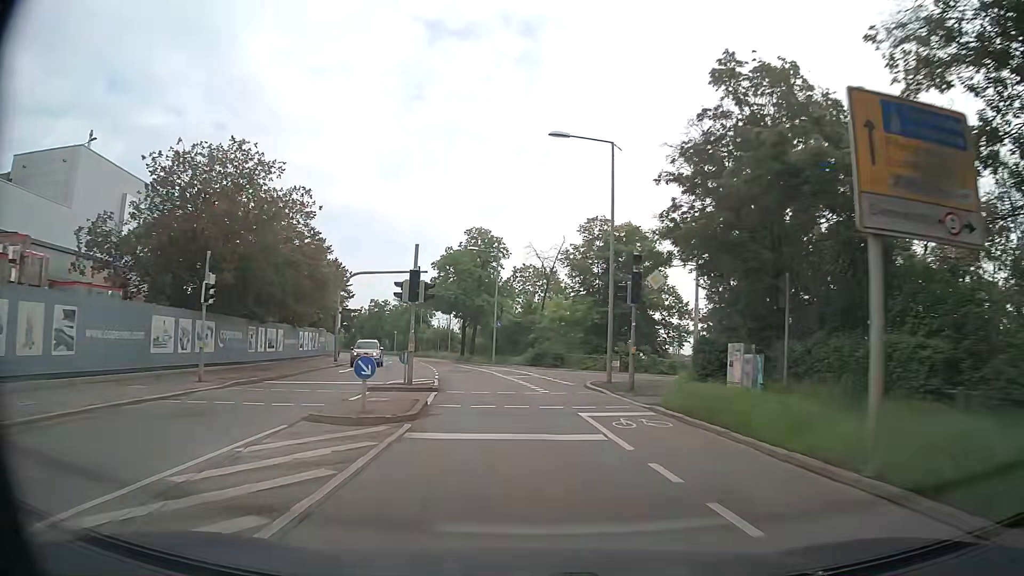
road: secondary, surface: asphalt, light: Day
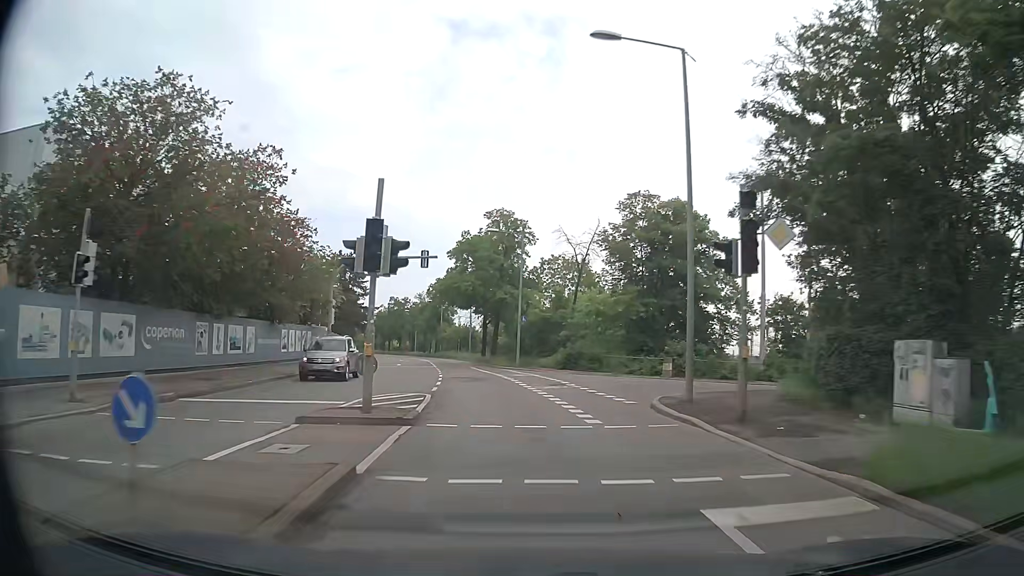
(-0.1, +7.8) m; -2°
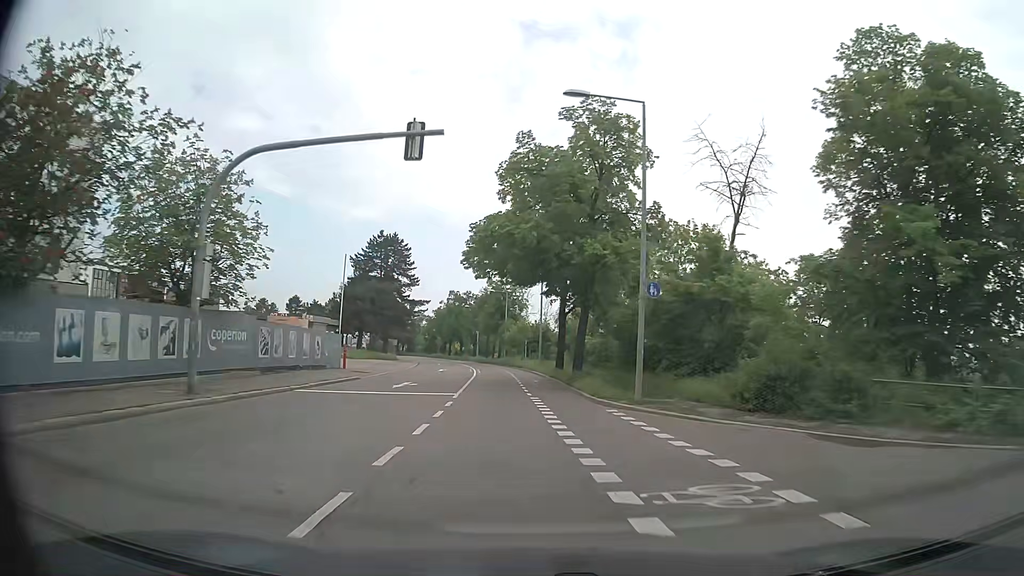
(-1.4, +23.5) m; -7°
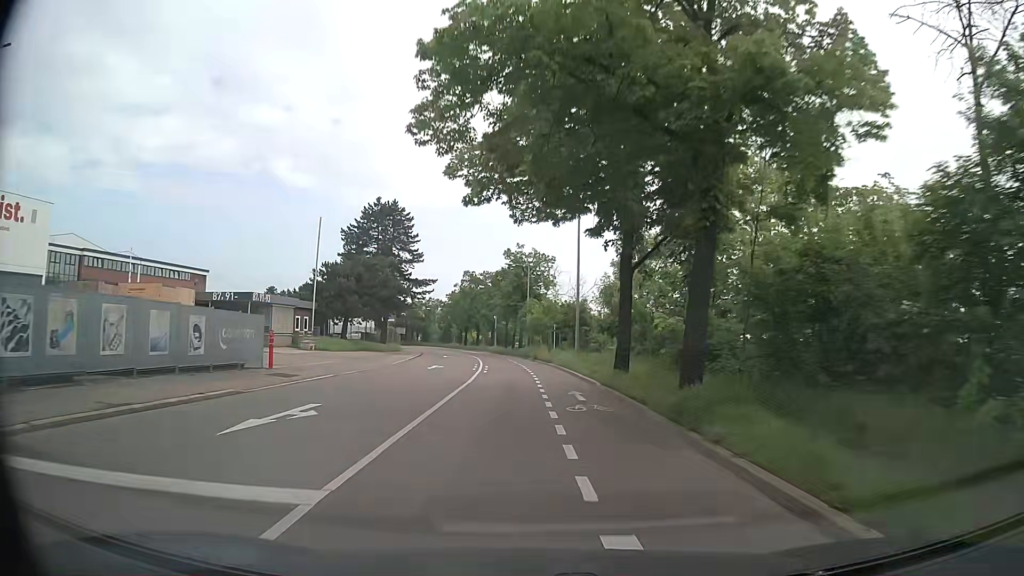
(0.0, +15.9) m; -1°
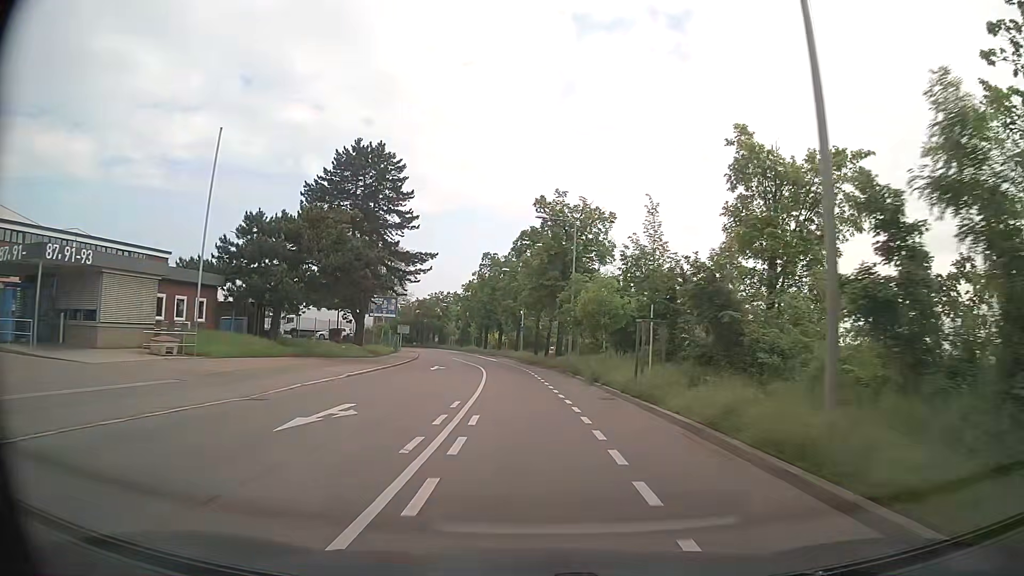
(-1.0, +24.2) m; -3°
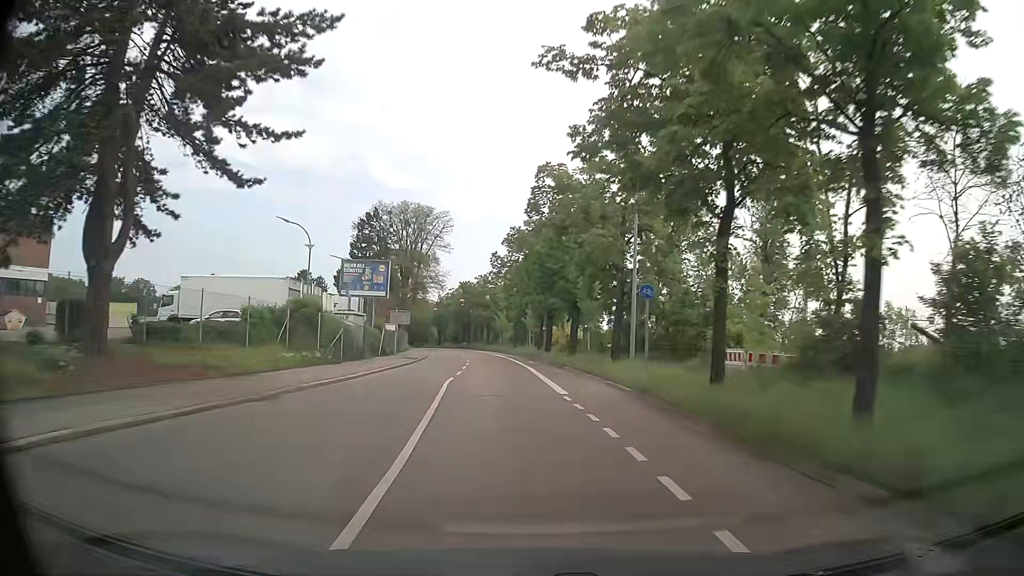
(-1.6, +40.2) m; -6°
